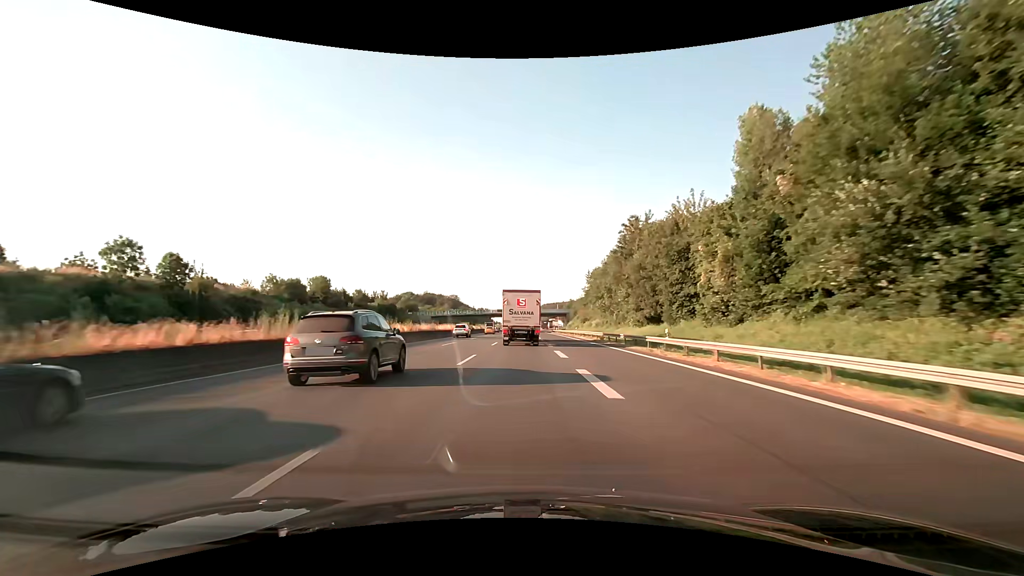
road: motorway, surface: asphalt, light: Day
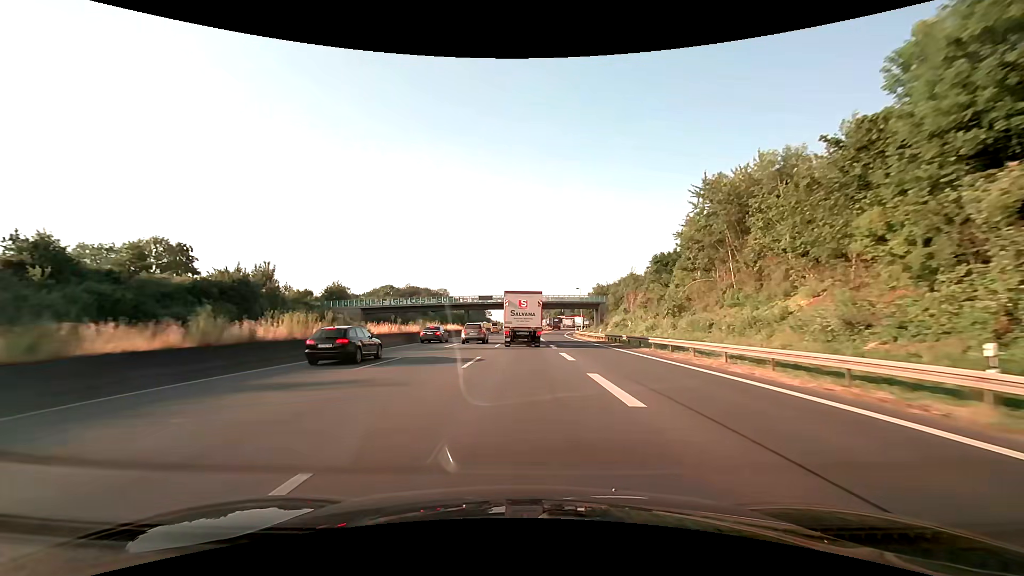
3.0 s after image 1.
(-0.2, +72.9) m; 0°
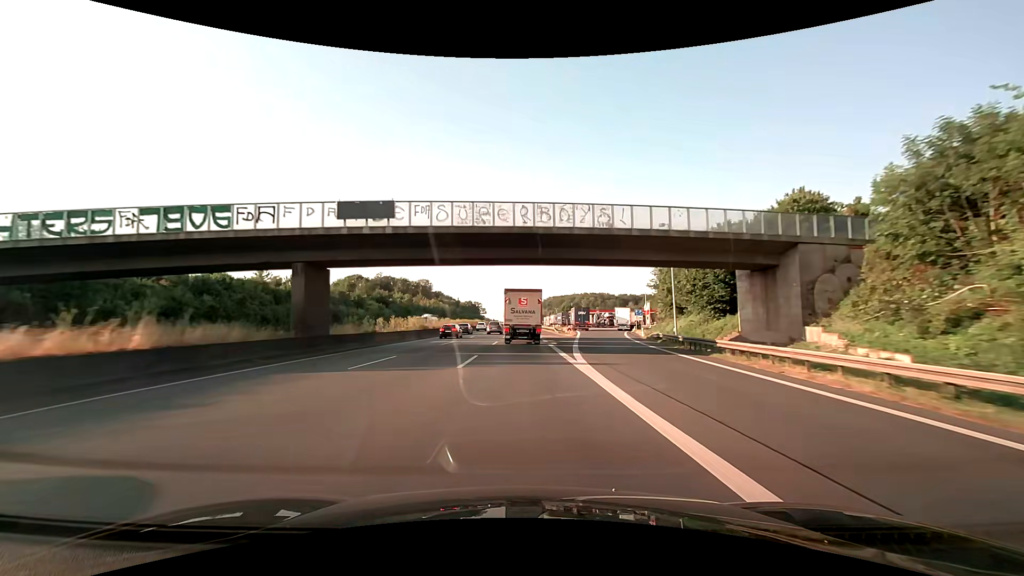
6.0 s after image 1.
(+0.3, +72.7) m; 0°
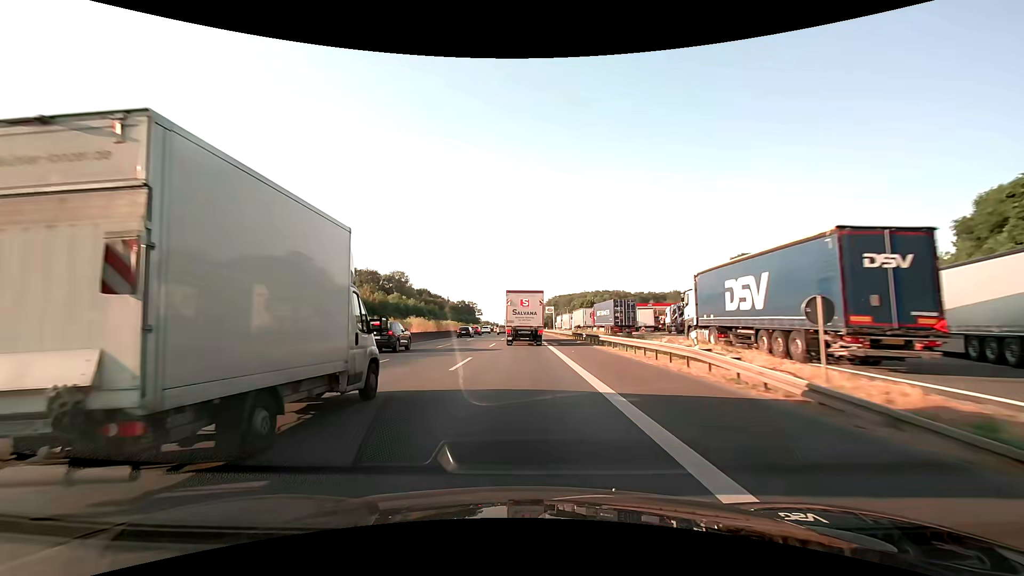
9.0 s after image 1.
(0.0, +72.4) m; 0°
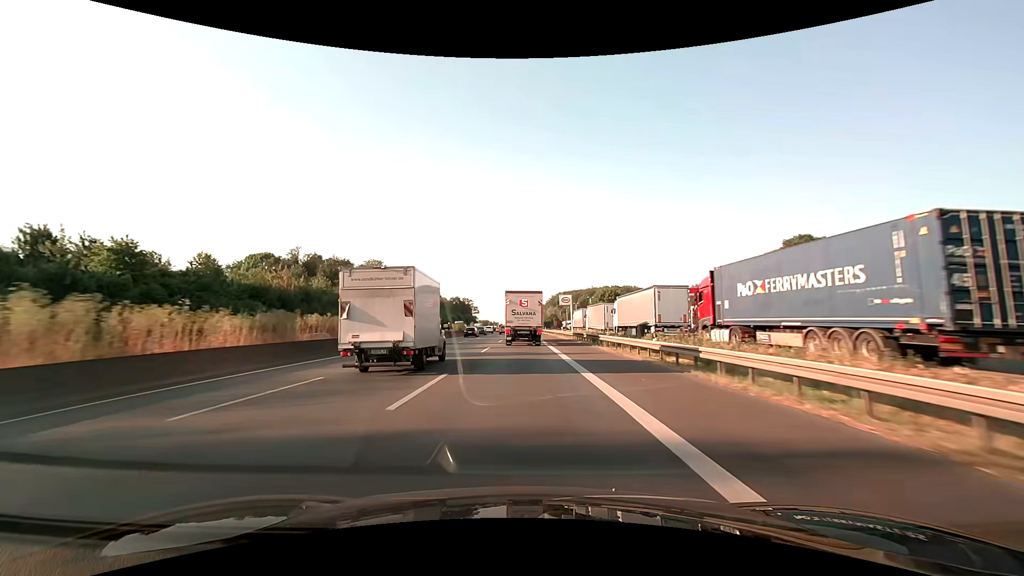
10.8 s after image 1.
(-0.1, +43.2) m; 0°
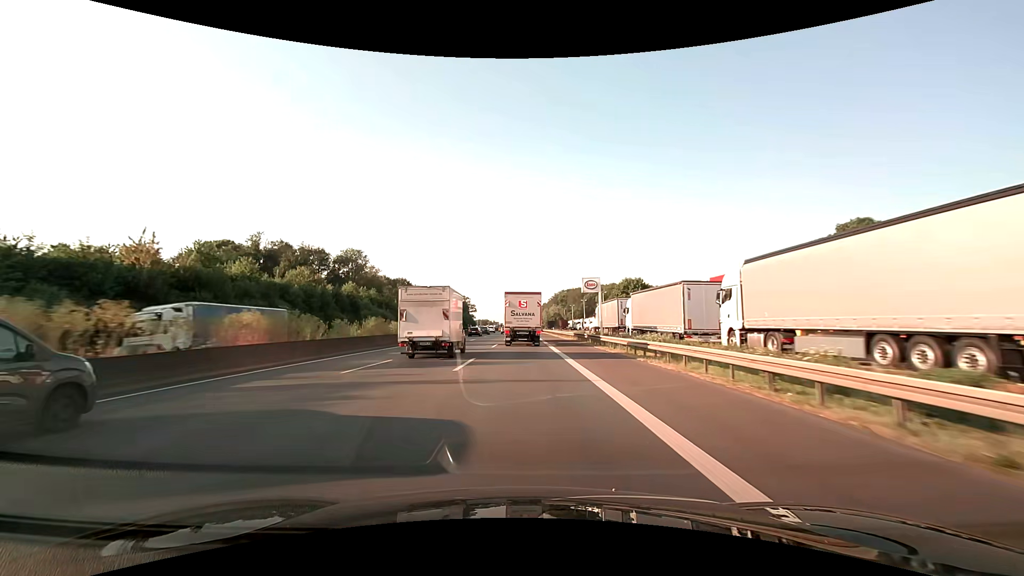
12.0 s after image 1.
(-0.2, +28.7) m; 0°
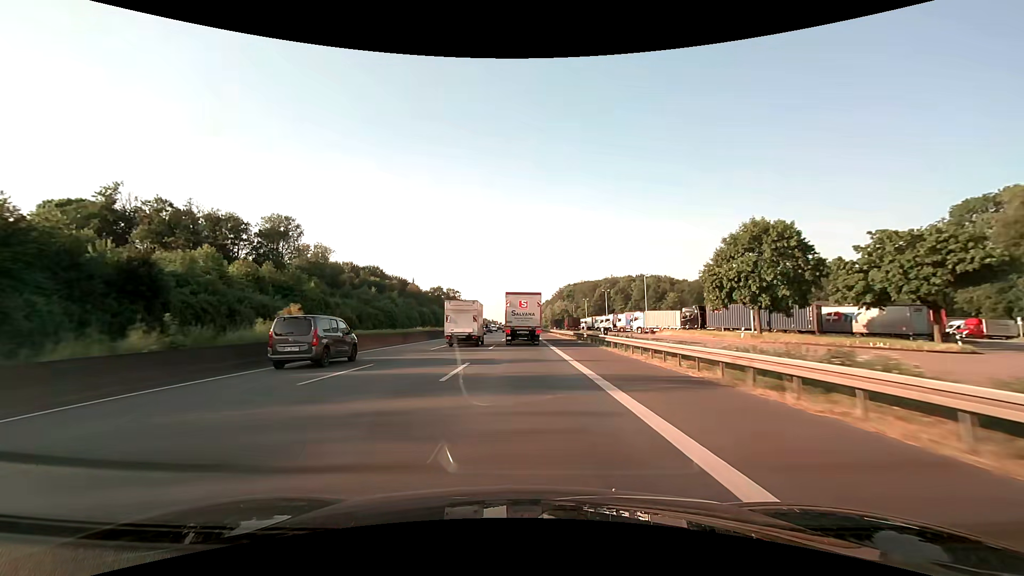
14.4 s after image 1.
(0.0, +57.2) m; 0°
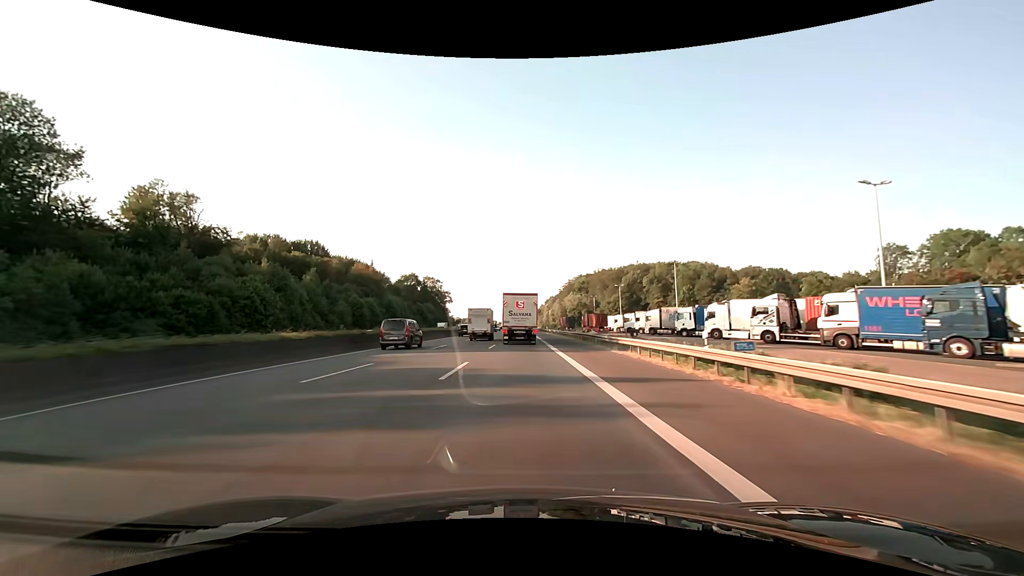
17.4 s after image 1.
(0.0, +71.9) m; 0°
(0, +10) (0, +20) (0, +30) (0, +40) (0, +50) (0, +60) (0, +70) (0, +80) (0, +90) (-1, +100) m
